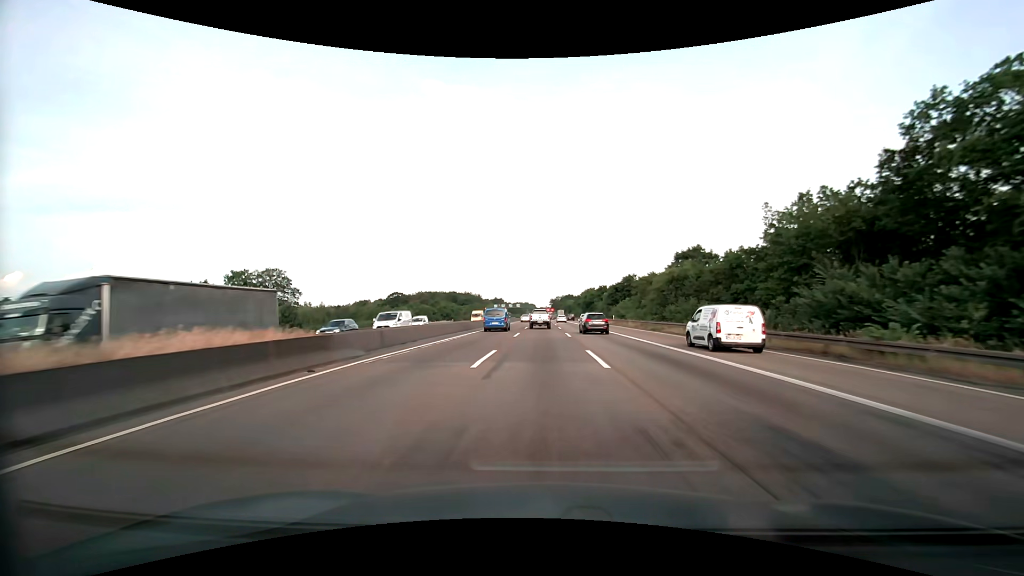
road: motorway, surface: asphalt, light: Day
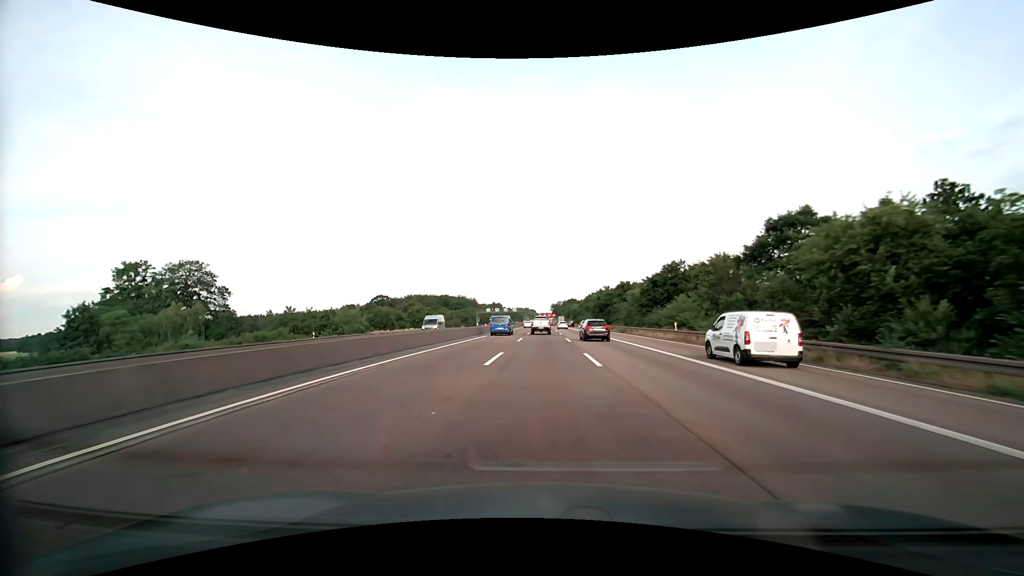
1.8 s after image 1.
(-0.2, +33.6) m; 0°
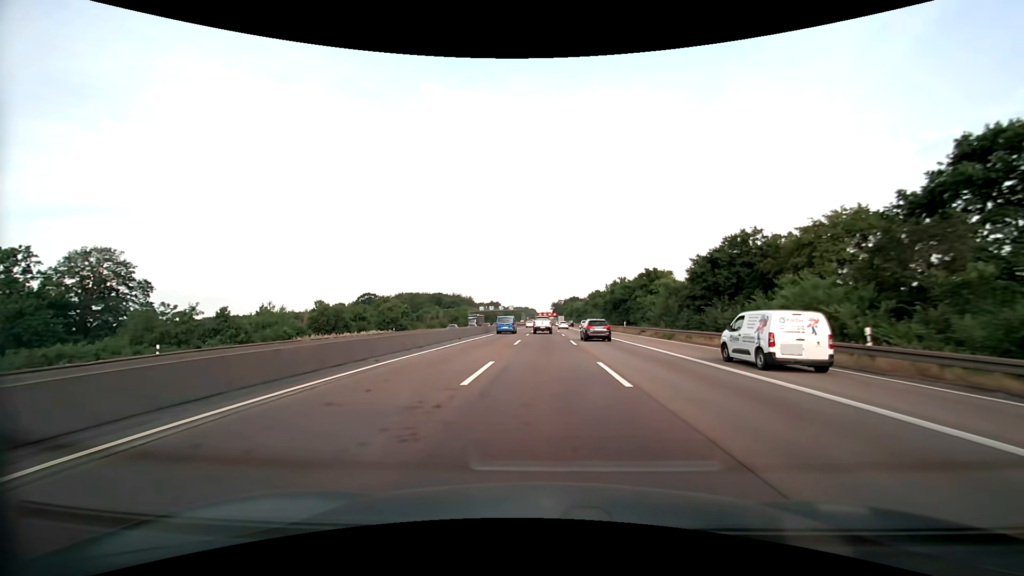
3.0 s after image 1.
(0.0, +22.7) m; 0°
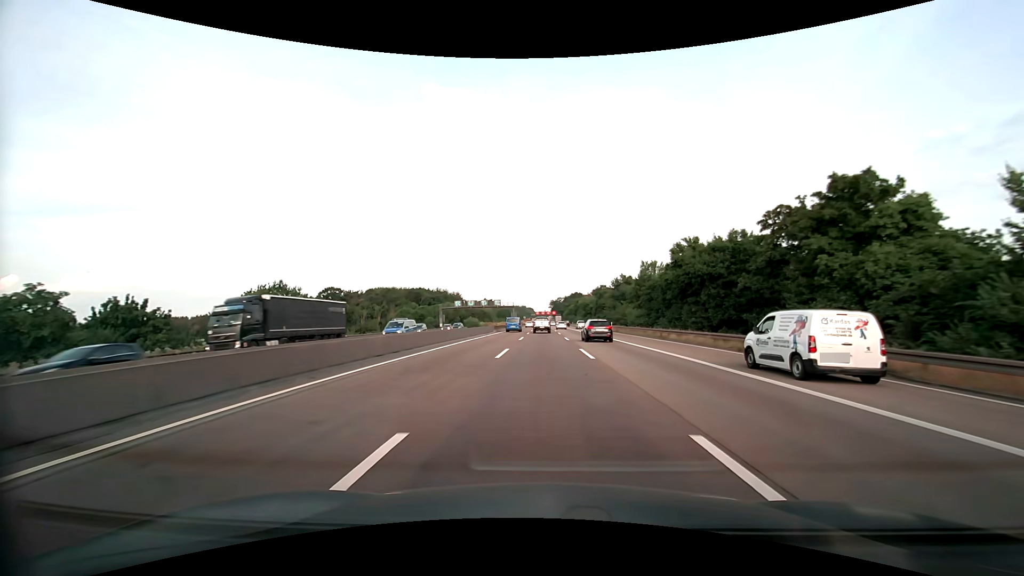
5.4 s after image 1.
(+0.2, +46.4) m; 0°
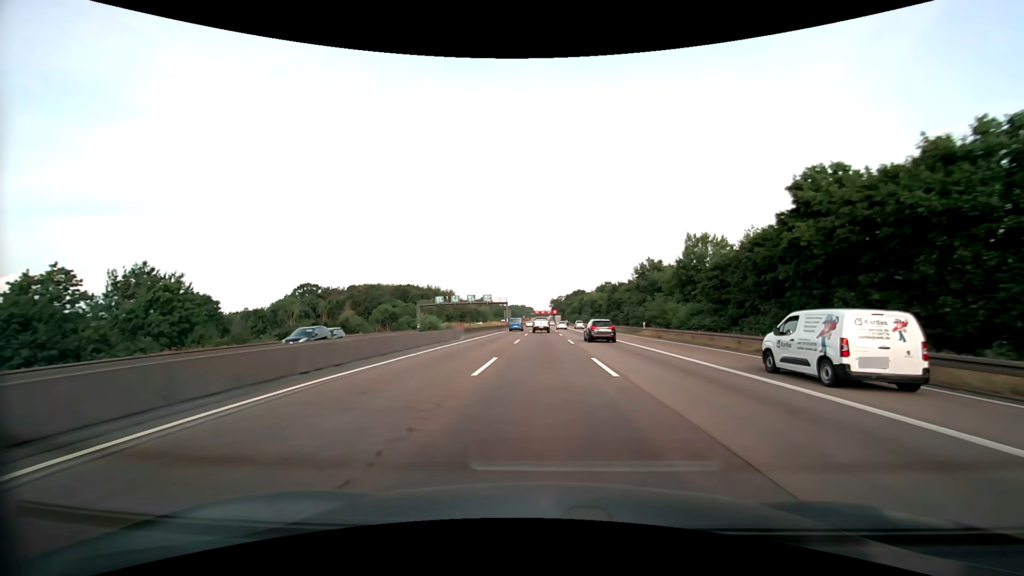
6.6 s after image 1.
(0.0, +23.9) m; 0°
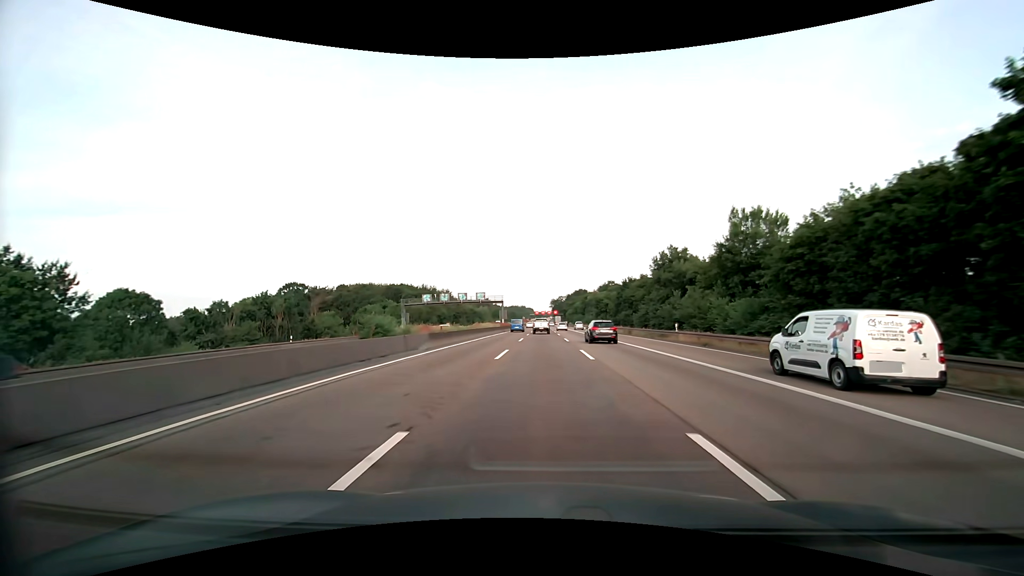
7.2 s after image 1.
(0.0, +12.1) m; 0°
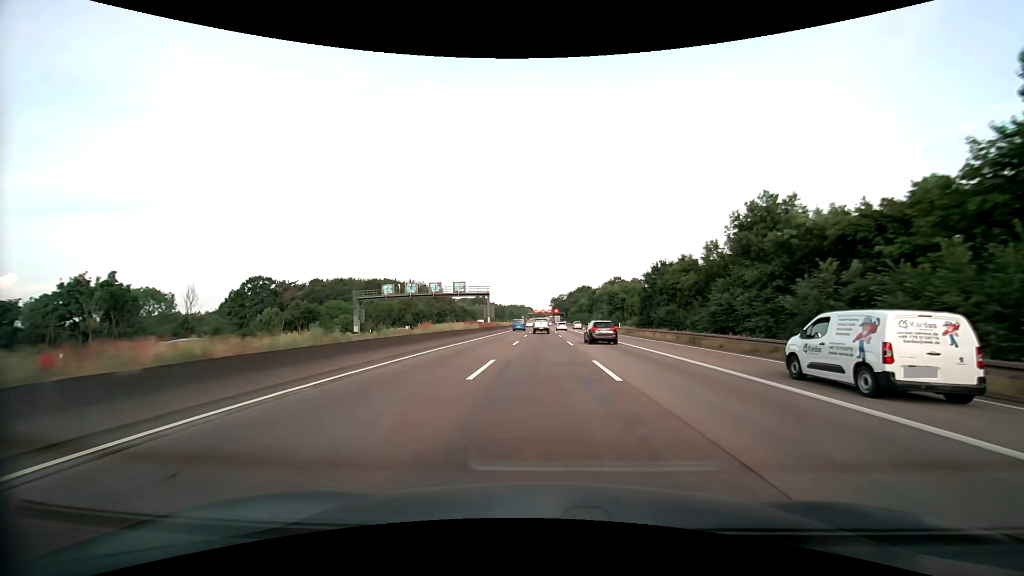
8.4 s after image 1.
(0.0, +24.5) m; 0°
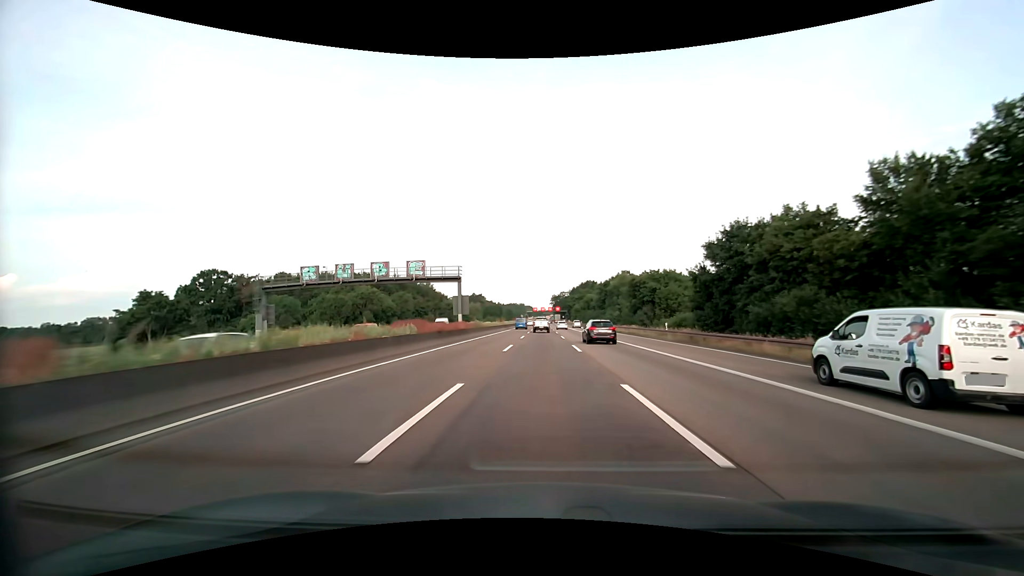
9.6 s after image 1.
(0.0, +24.9) m; 0°
(0, +10) (0, +20) (0, +30) (0, +40) (0, +50) (0, +60) (0, +70) (0, +80) (0, +90) (0, +100) m
